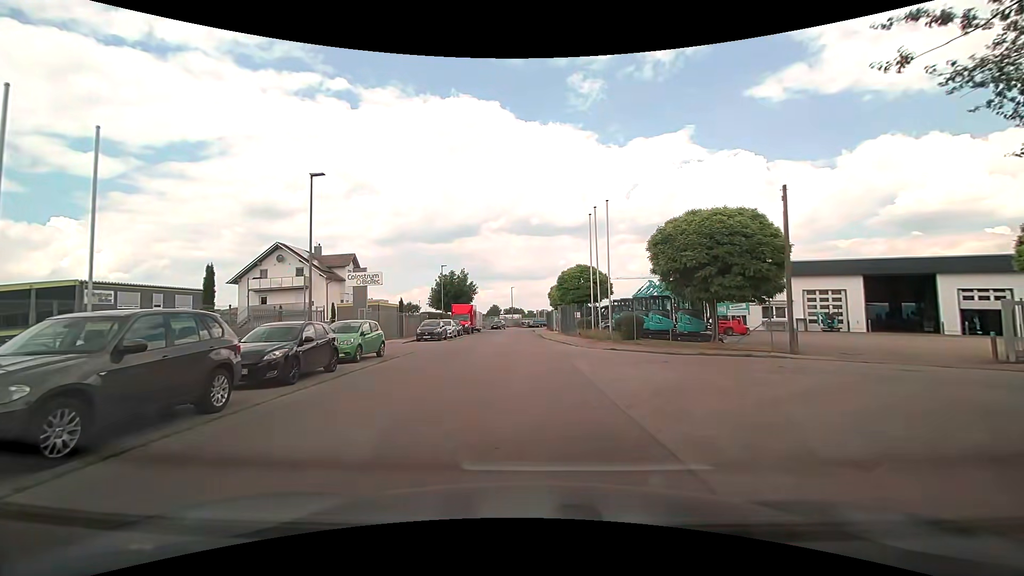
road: residential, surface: asphalt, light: Day
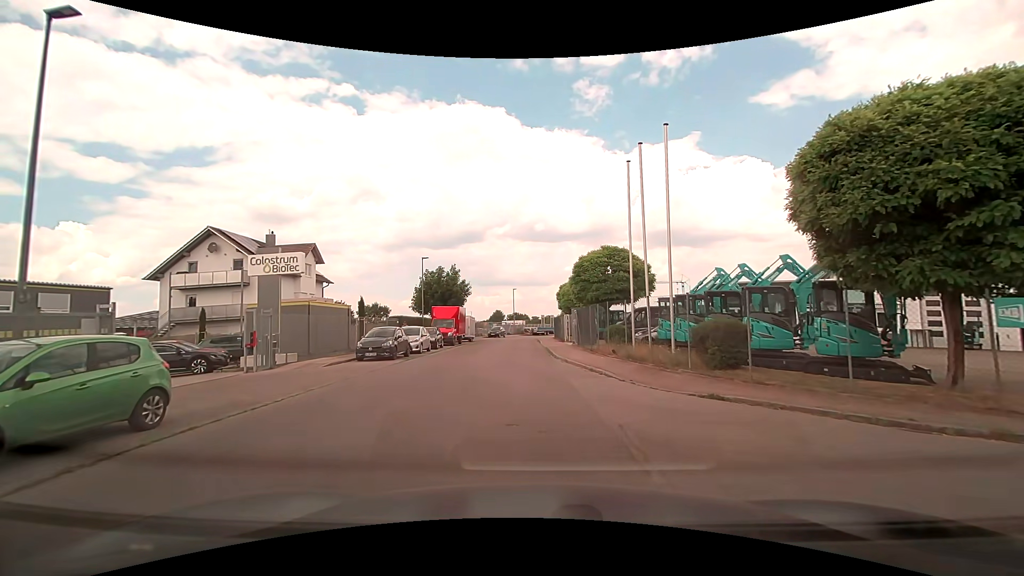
(-0.3, +12.3) m; -2°
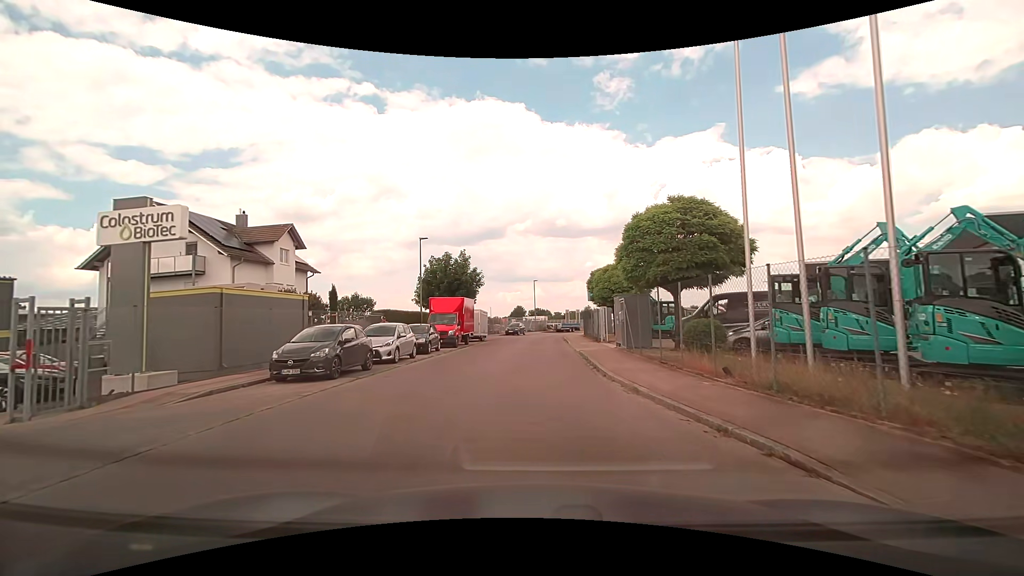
(-0.2, +9.1) m; -2°
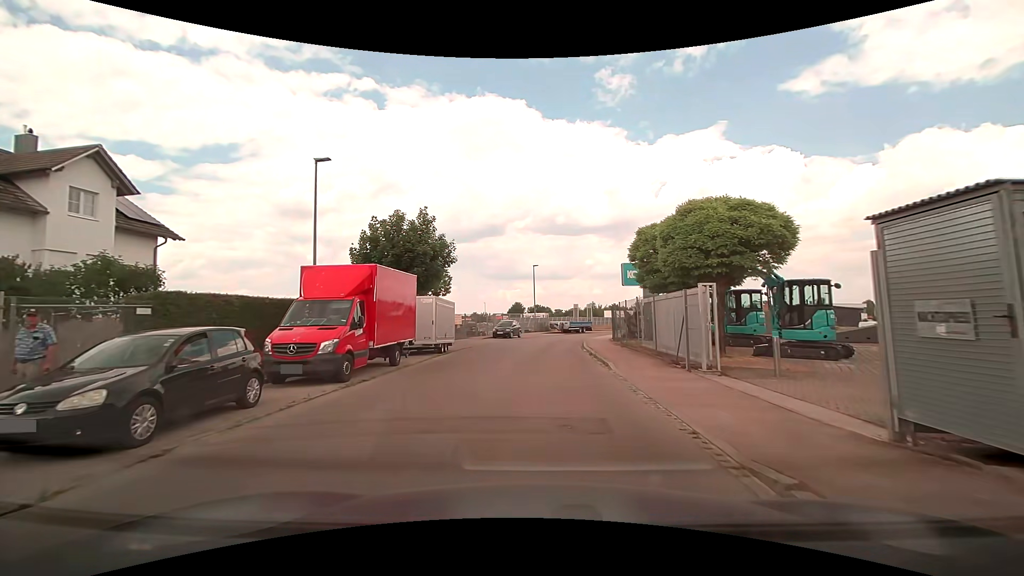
(-0.2, +17.8) m; -1°
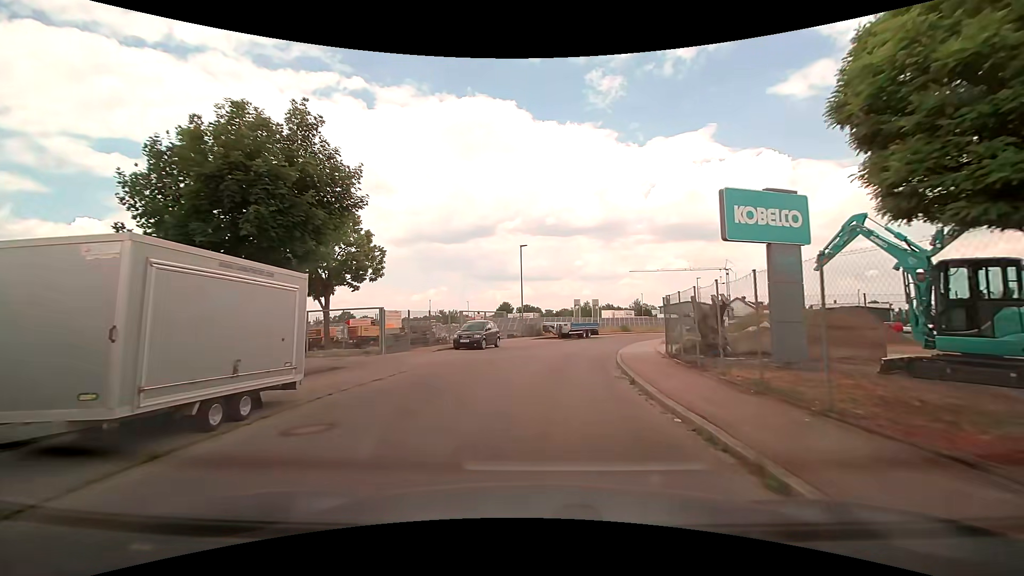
(+0.2, +16.0) m; +2°
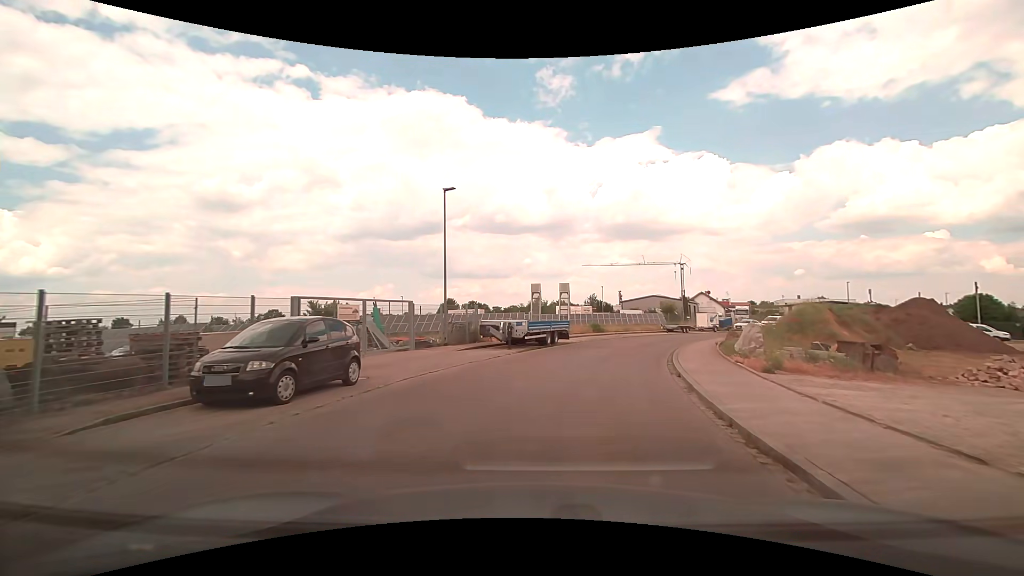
(+0.4, +17.3) m; +5°
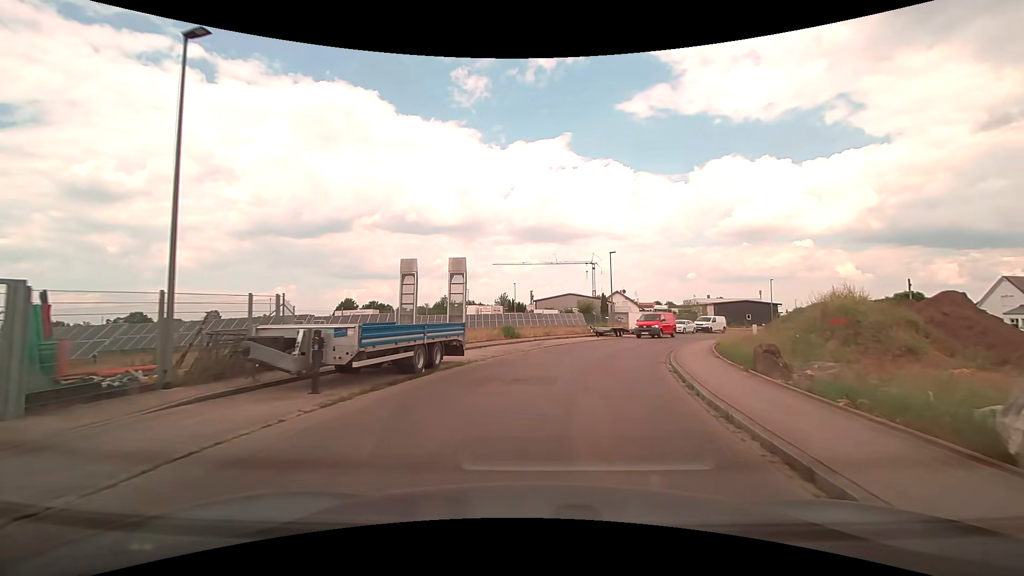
(+1.0, +12.9) m; +9°
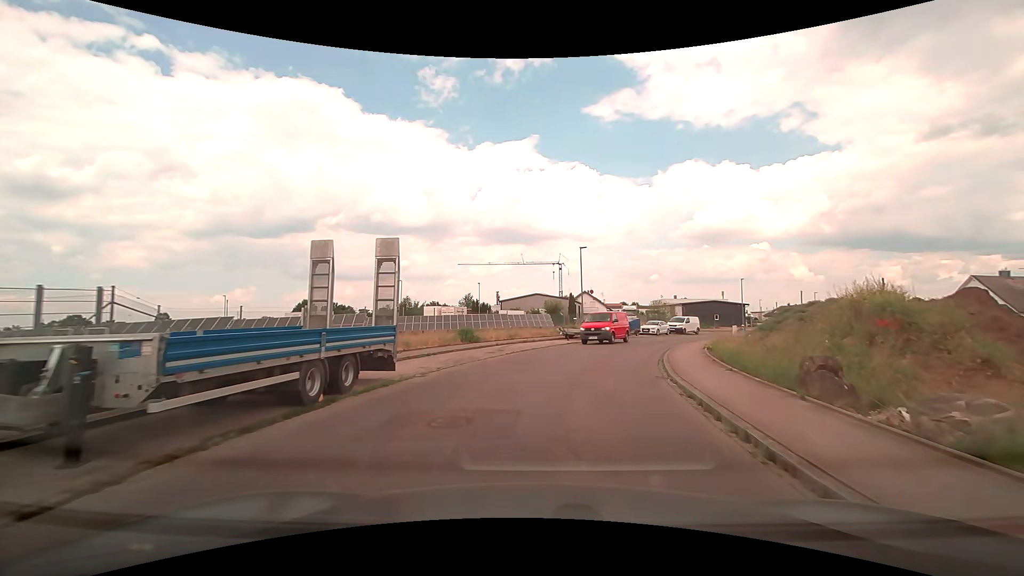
(+0.2, +4.3) m; +4°
(+1, +10) (+3, +20) (+6, +29) (+10, +38) (+15, +47) (+22, +54) (+30, +60) (+37, +67) (+44, +74) (+51, +82) m
